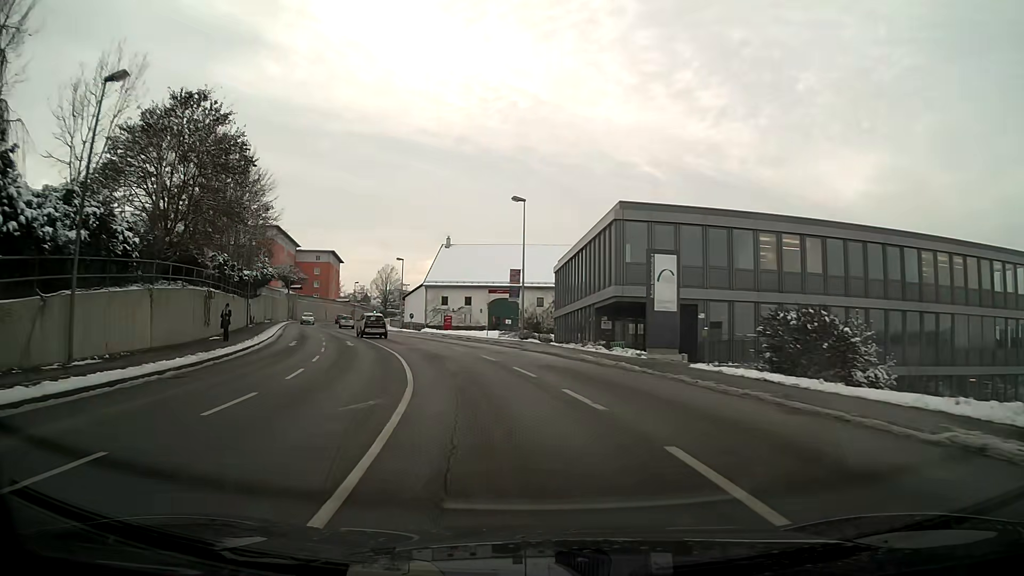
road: tertiary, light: Day
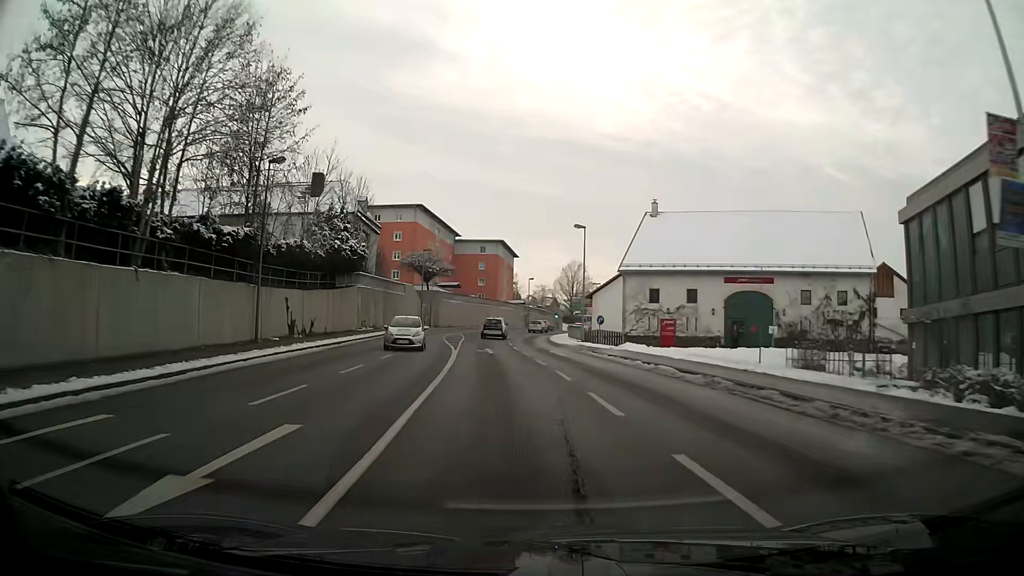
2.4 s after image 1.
(-4.5, +29.6) m; -15°
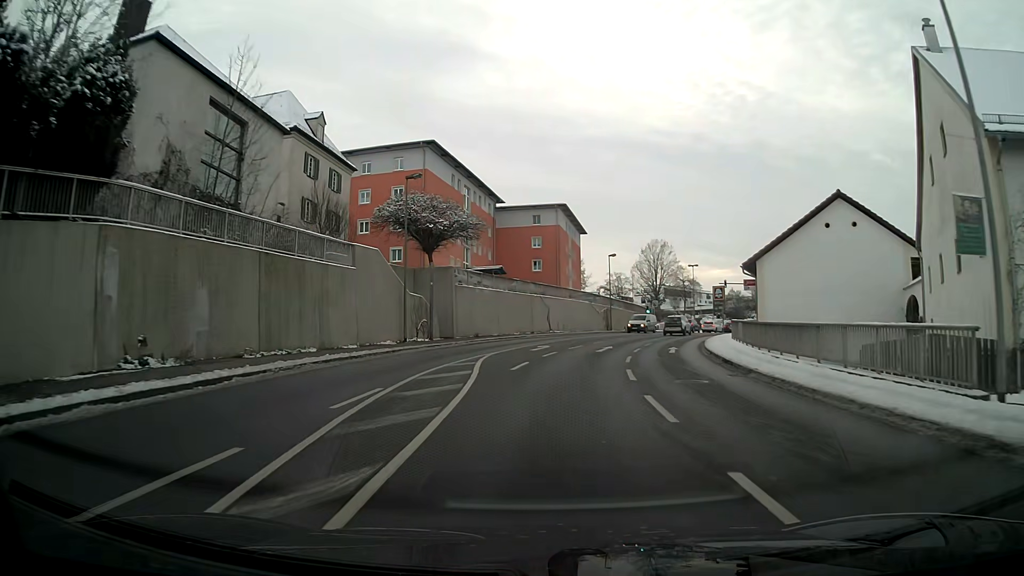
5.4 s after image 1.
(-2.1, +36.9) m; -3°
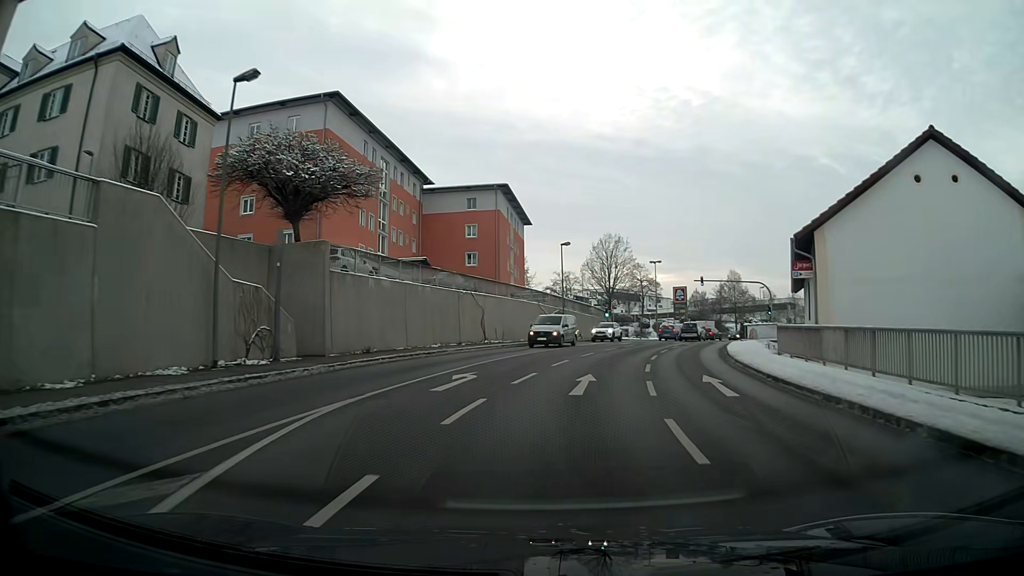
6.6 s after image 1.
(+0.6, +14.6) m; +5°
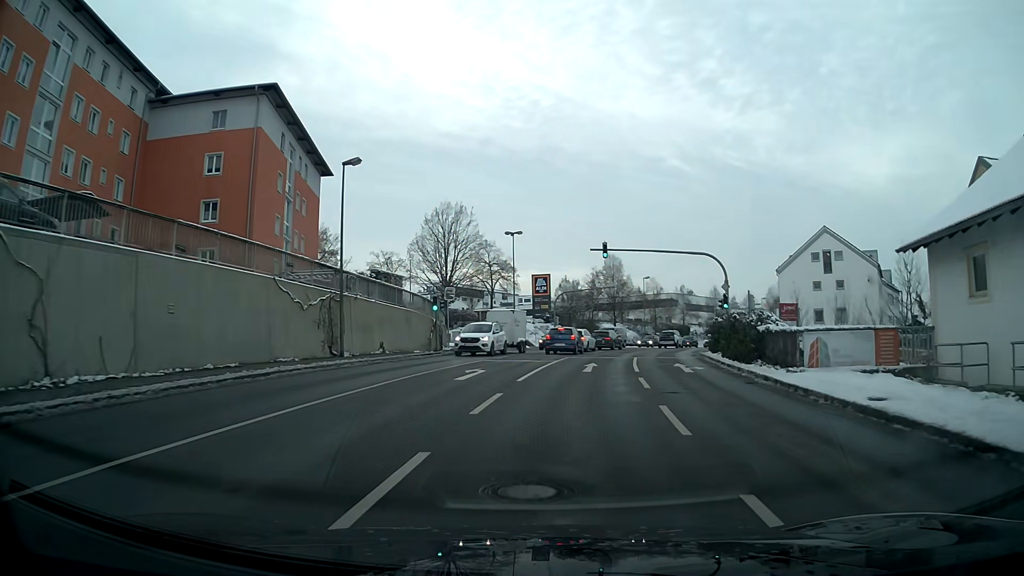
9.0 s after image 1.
(+3.4, +28.4) m; +14°
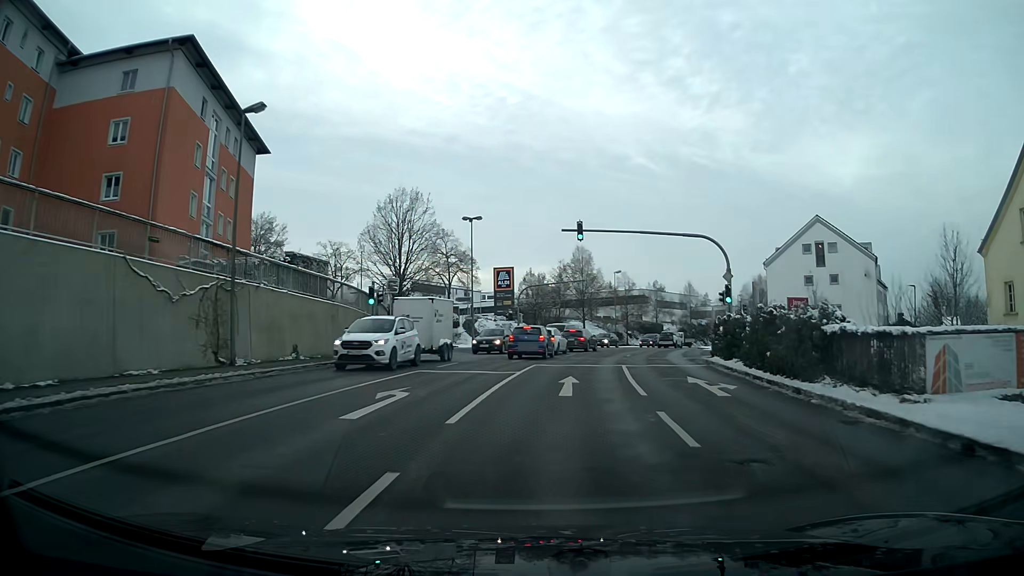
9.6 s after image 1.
(+0.2, +7.1) m; +3°
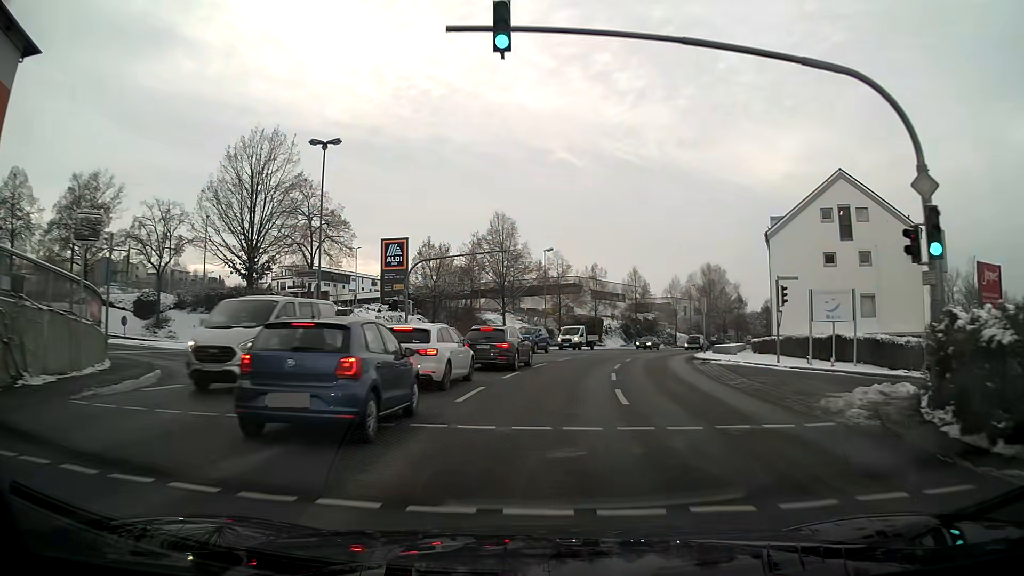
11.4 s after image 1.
(+1.2, +21.4) m; +6°
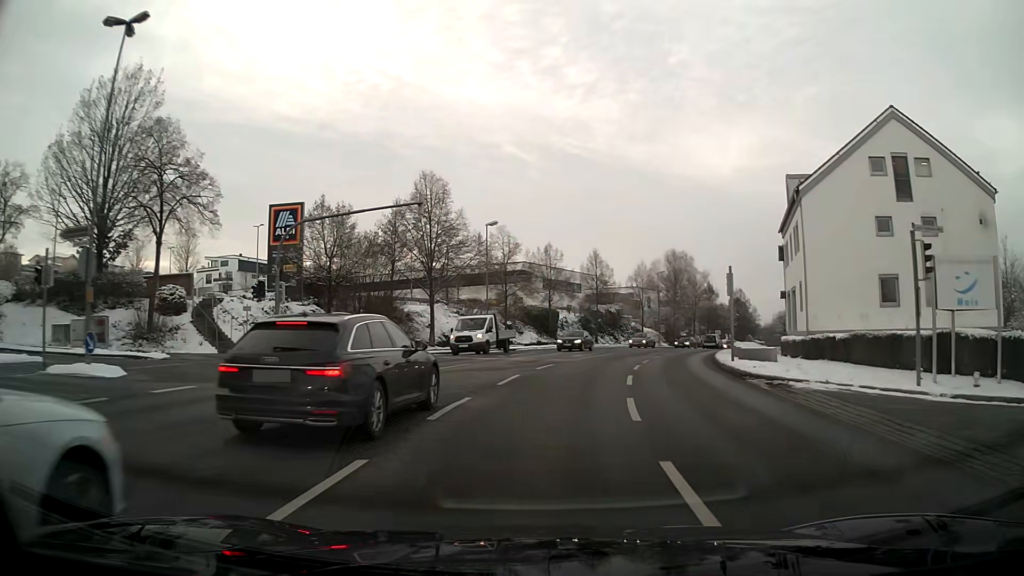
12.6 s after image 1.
(+0.6, +14.7) m; +5°
